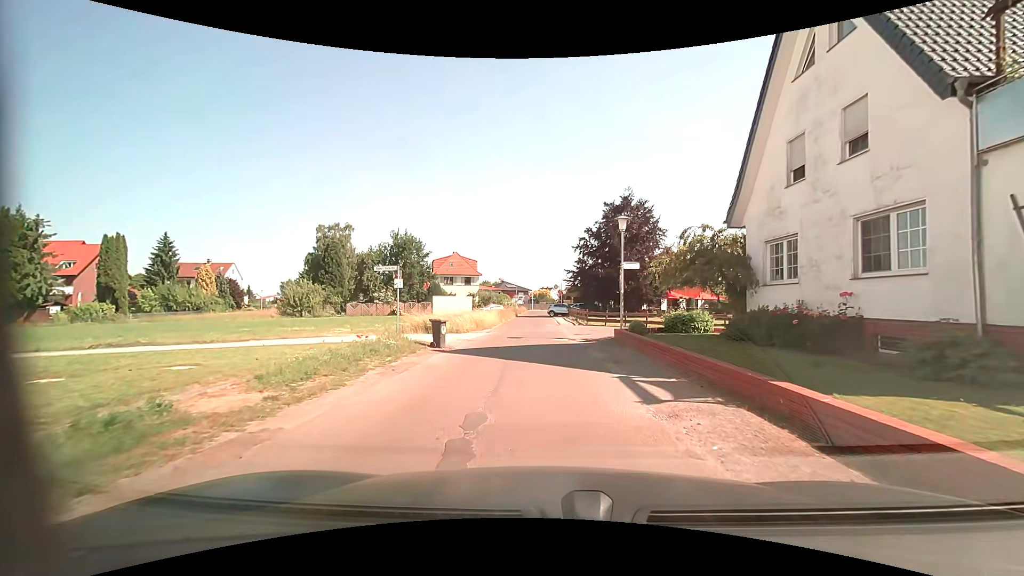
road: residential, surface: asphalt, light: Day
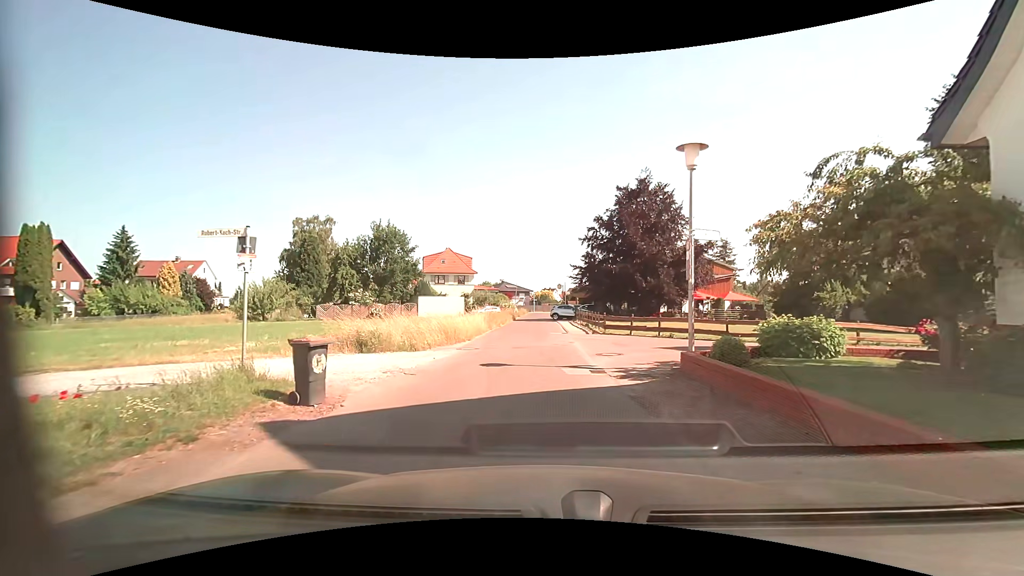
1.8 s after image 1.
(+0.1, +8.9) m; 0°
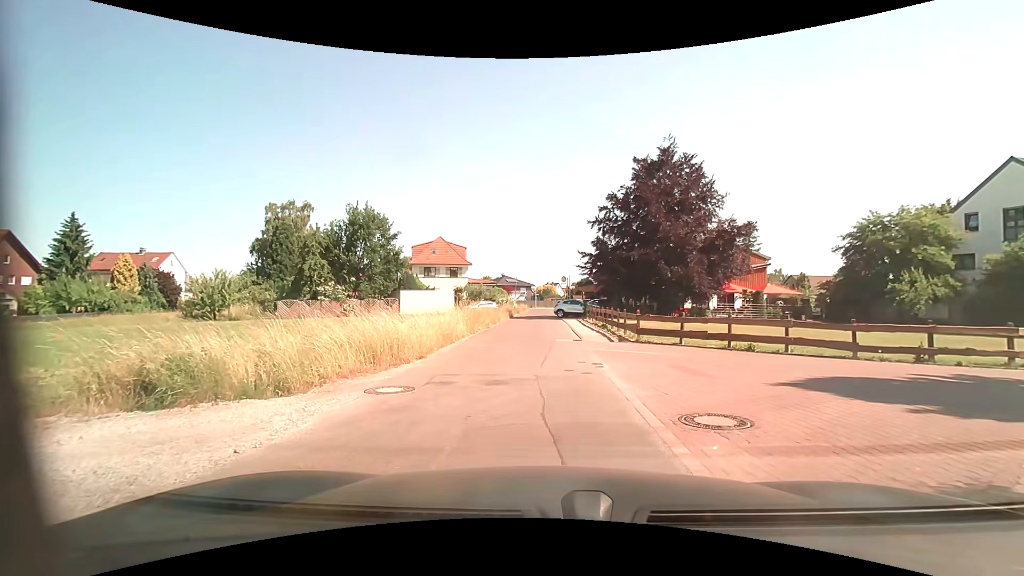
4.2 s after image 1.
(-0.1, +8.4) m; -1°
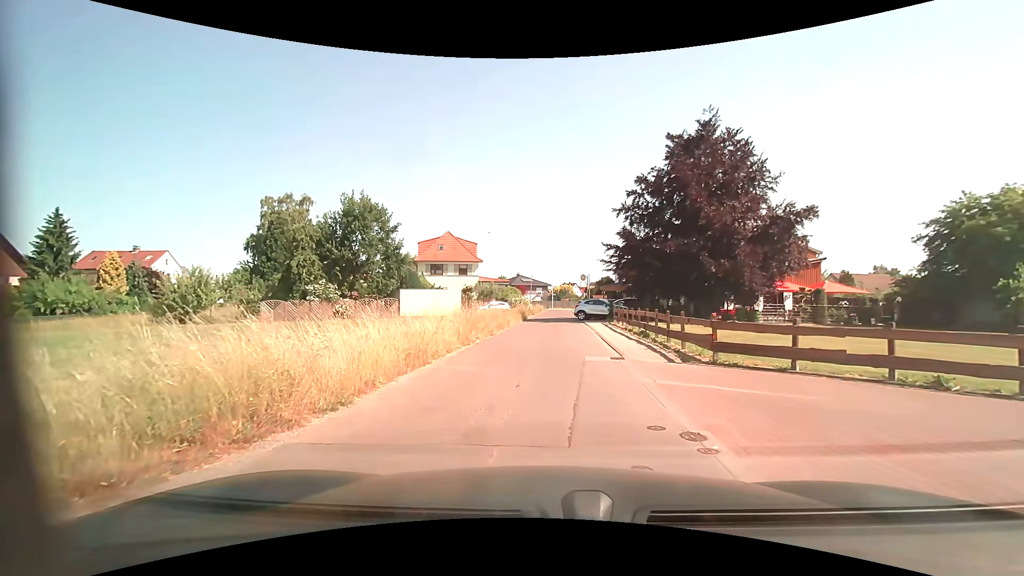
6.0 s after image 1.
(0.0, +6.2) m; -1°
(0, +10) (0, +20) (0, +30) (0, +40) (0, +50) (+1, +60) (+1, +70) (+1, +80) (+1, +90) (-1, +100) m
